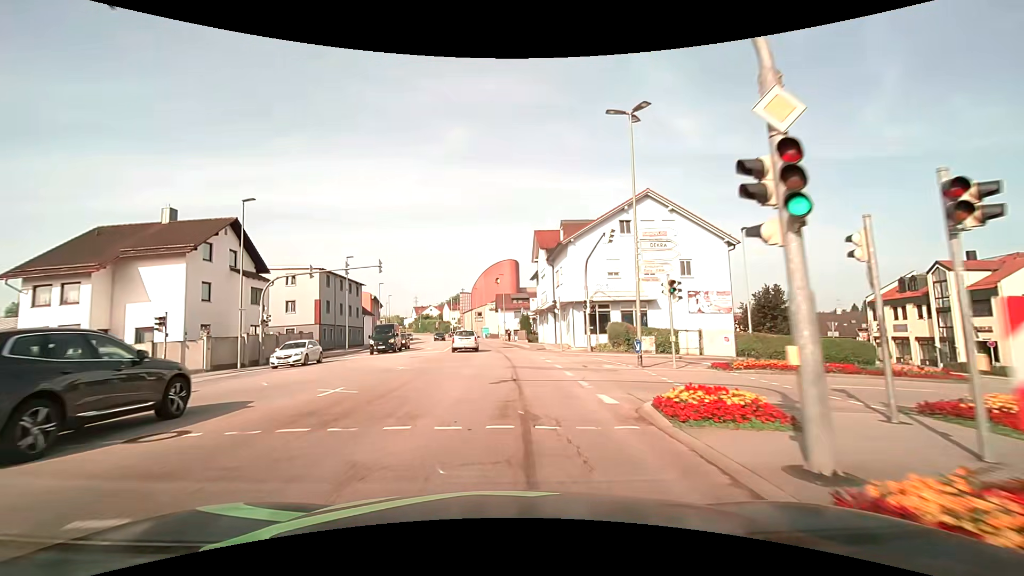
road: tertiary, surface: asphalt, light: Day
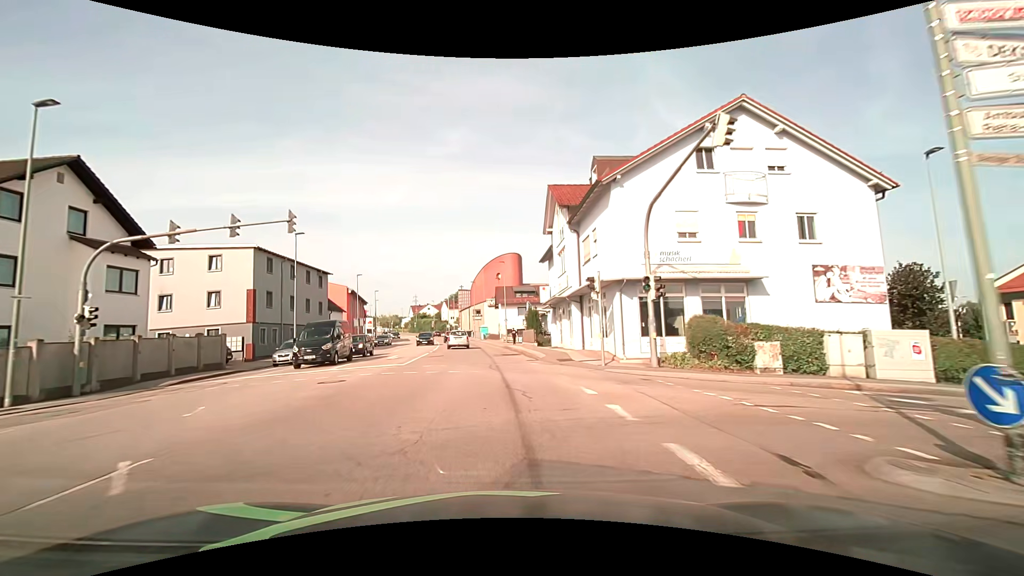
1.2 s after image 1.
(+0.1, +13.8) m; 0°
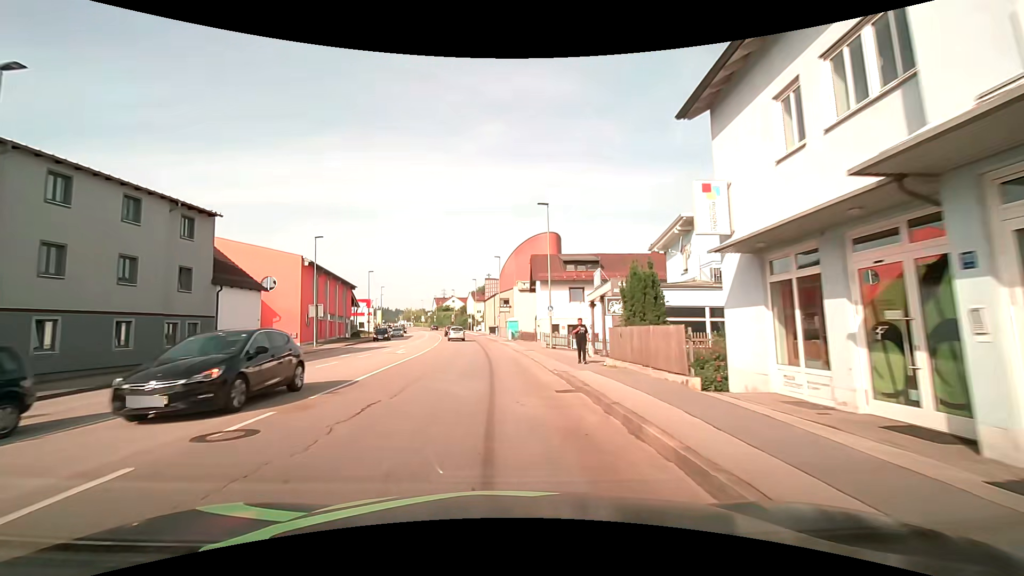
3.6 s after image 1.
(-1.1, +27.5) m; -4°
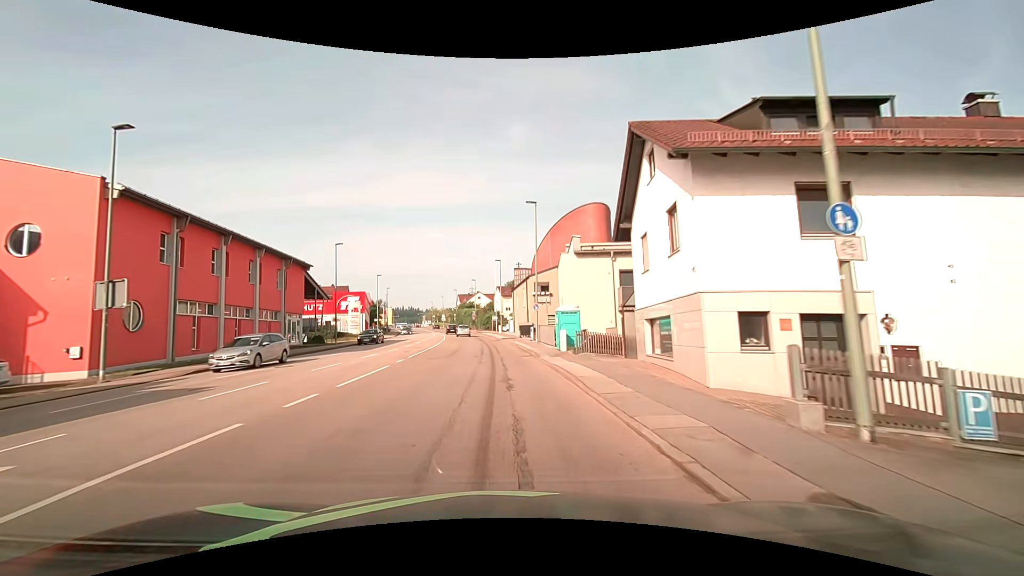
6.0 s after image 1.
(-0.8, +27.7) m; -4°
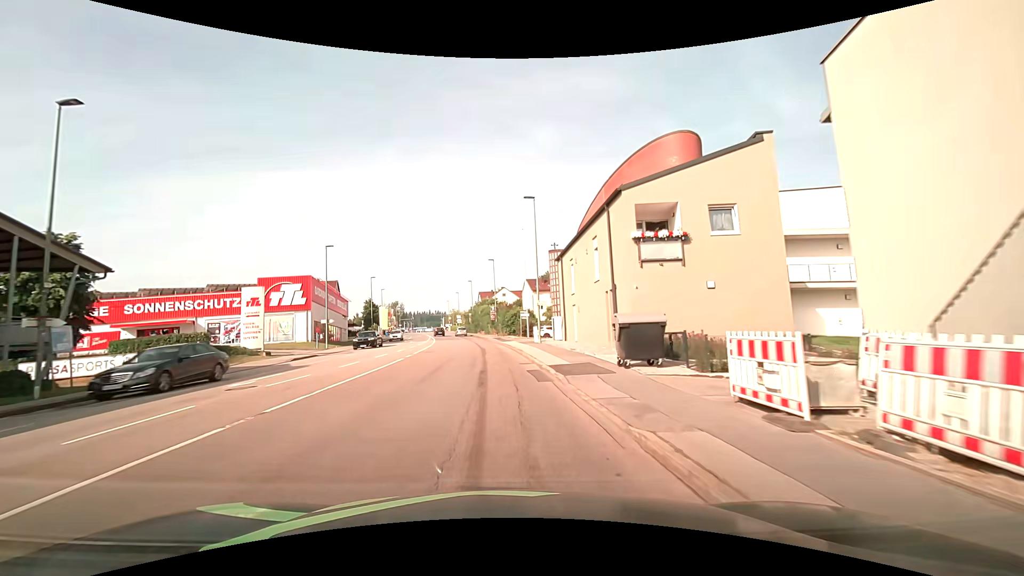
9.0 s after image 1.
(-1.0, +34.8) m; -3°
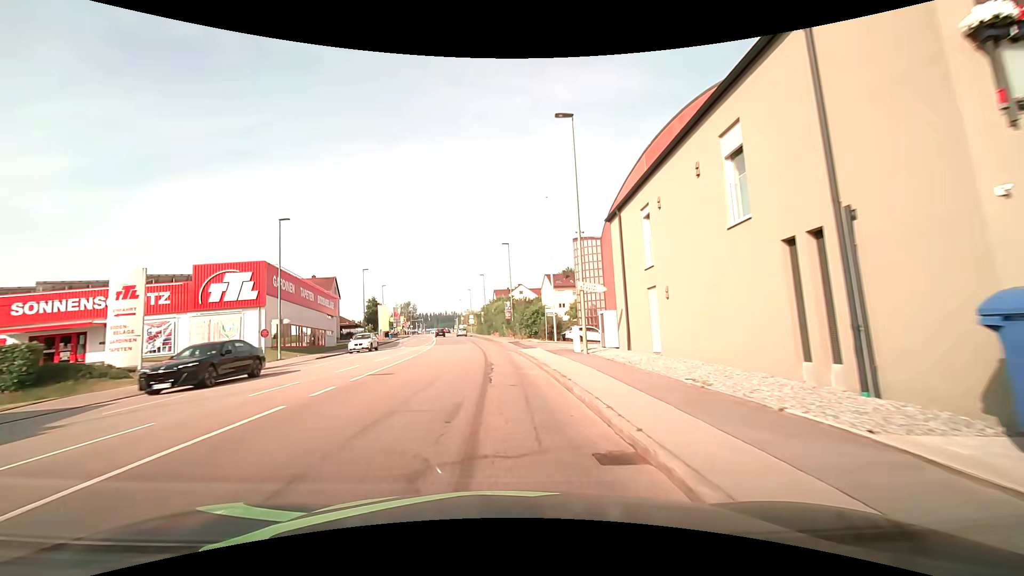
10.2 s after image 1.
(-0.3, +13.7) m; -2°
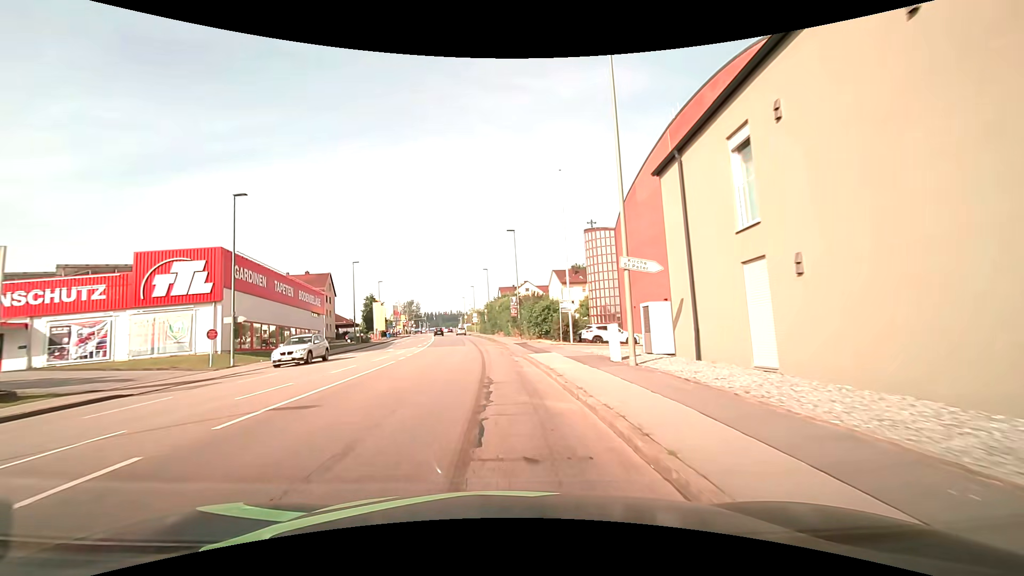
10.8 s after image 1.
(-0.1, +6.8) m; -1°
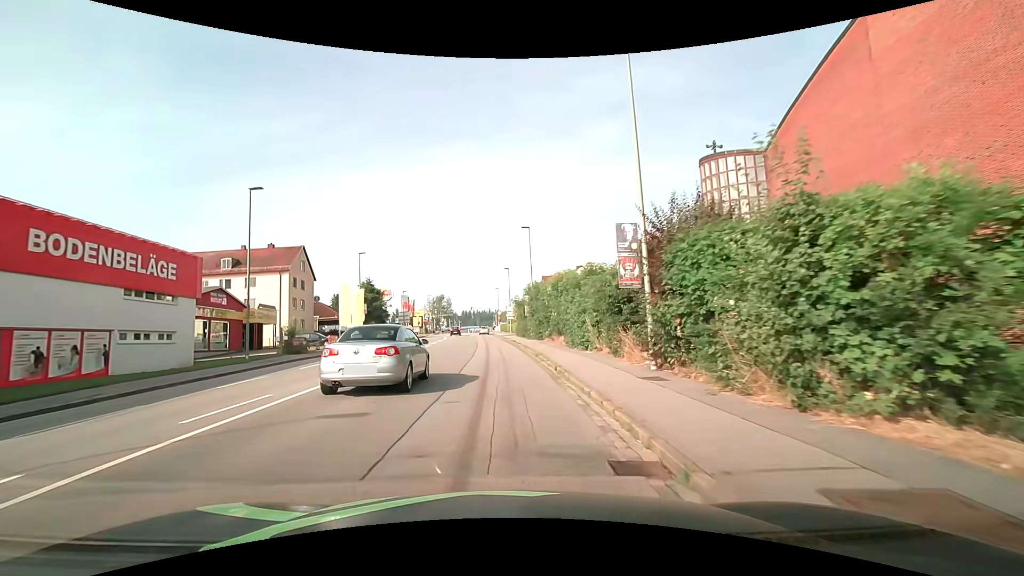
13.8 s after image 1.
(-1.5, +33.3) m; -5°
(0, +10) (0, +20) (0, +30) (-1, +40) (-1, +50) (-2, +60) (-2, +70) (-3, +80) (-4, +90) (-4, +100) m
